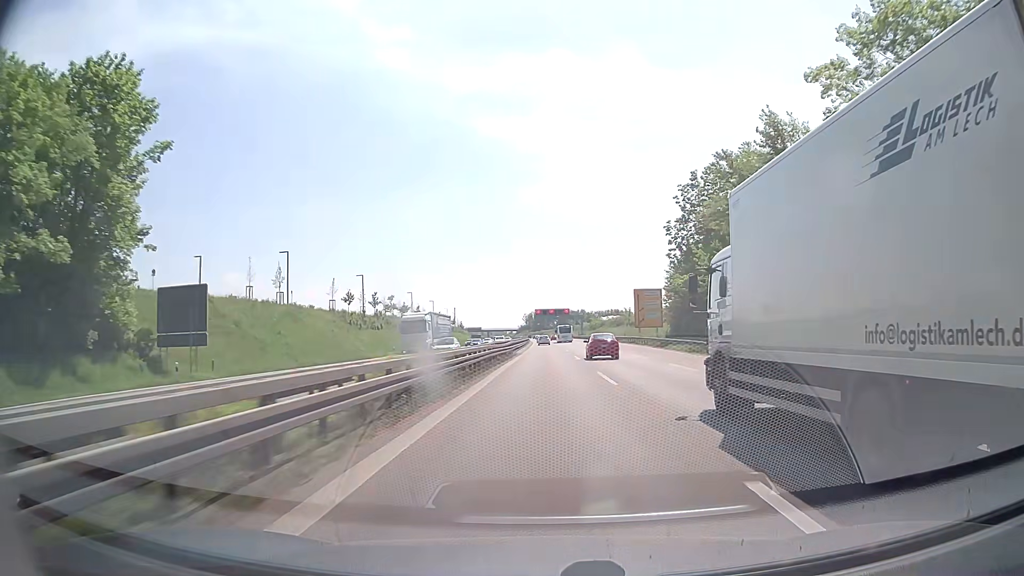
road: trunk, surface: asphalt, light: Day
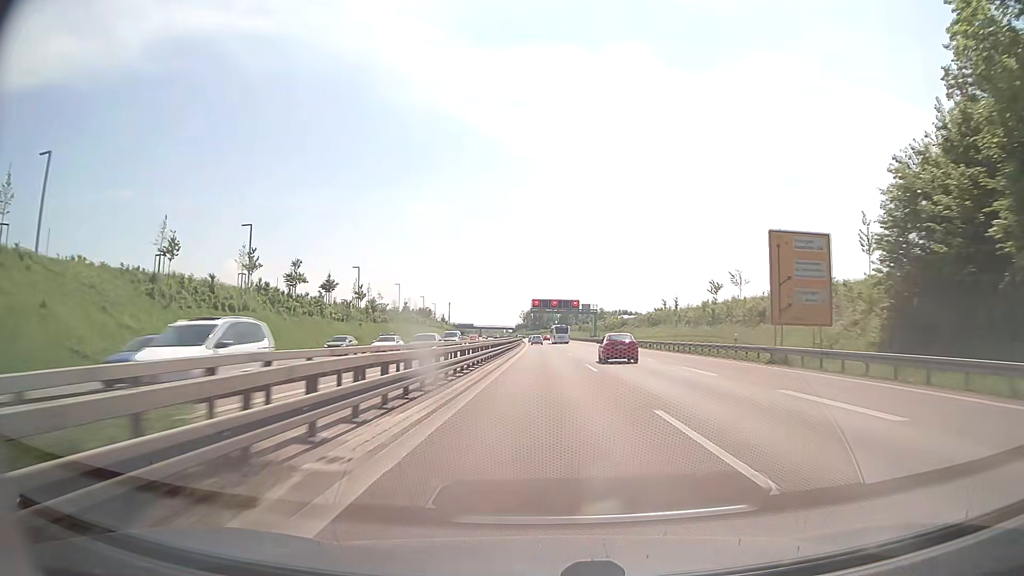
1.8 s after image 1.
(-0.1, +50.9) m; 0°
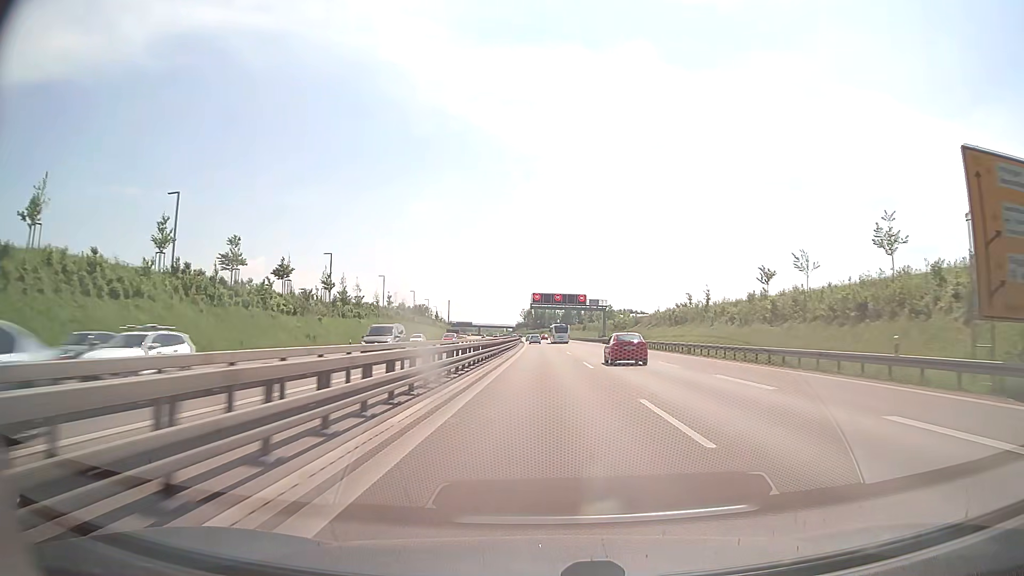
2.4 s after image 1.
(0.0, +17.6) m; 0°
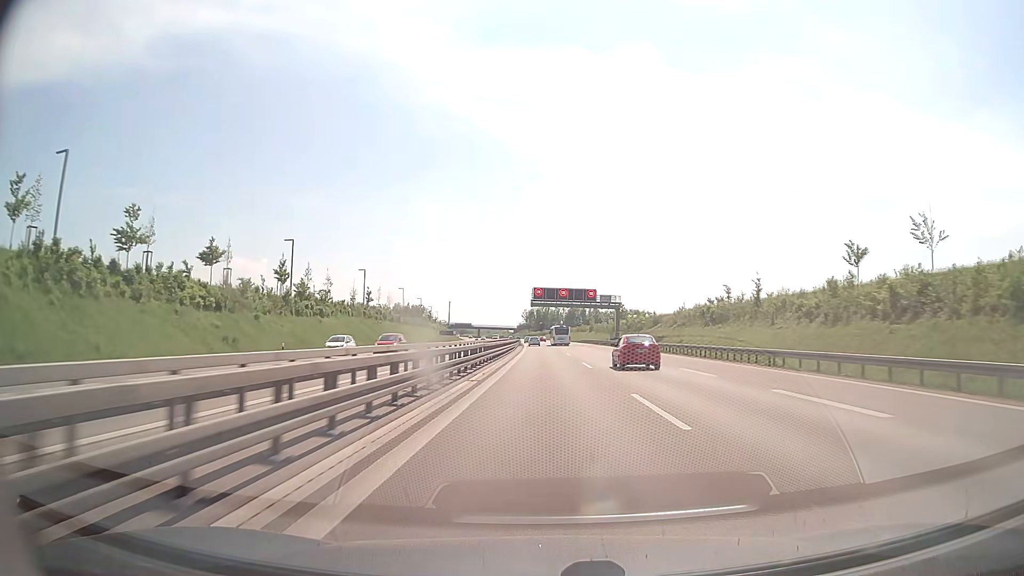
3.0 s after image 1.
(0.0, +17.9) m; 0°
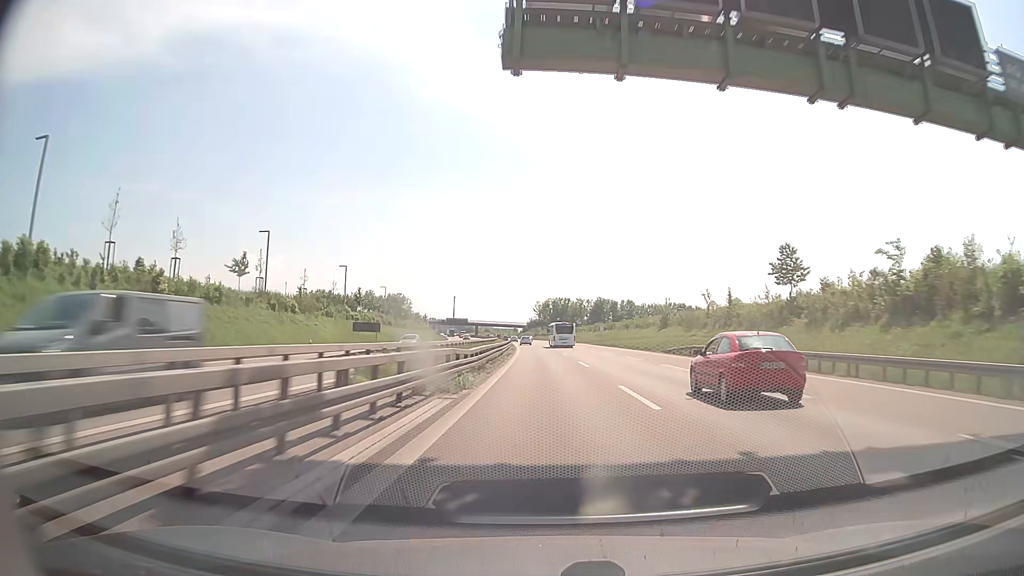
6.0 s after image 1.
(-0.9, +92.3) m; -1°
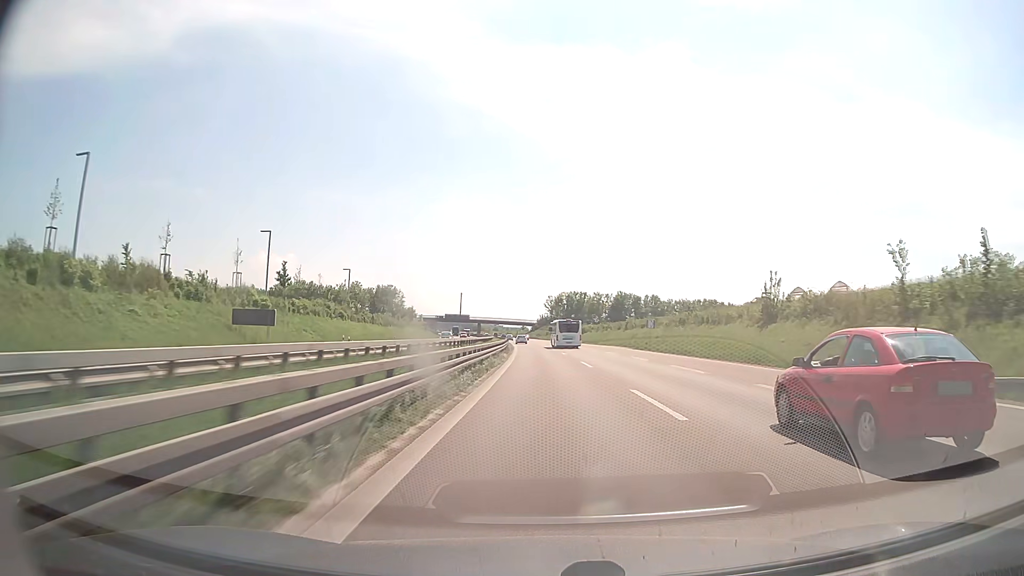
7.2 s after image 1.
(-0.3, +37.9) m; -1°
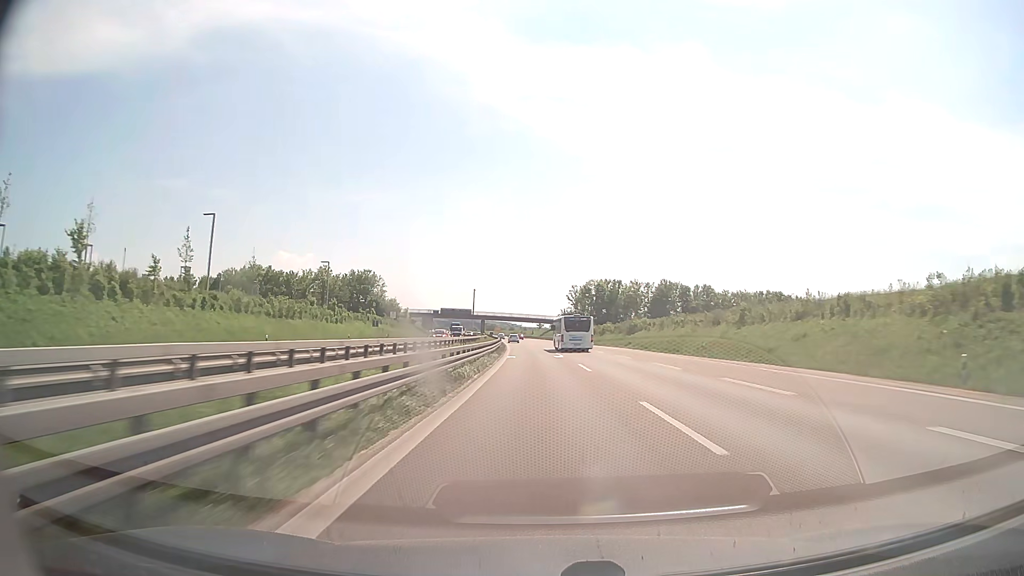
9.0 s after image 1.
(-0.7, +57.1) m; -2°
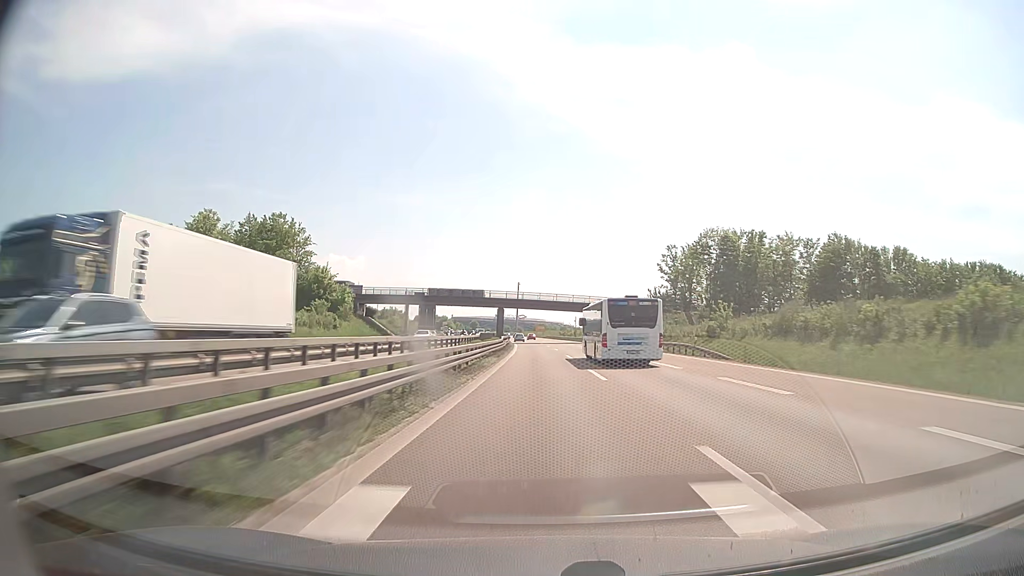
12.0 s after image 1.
(-3.1, +95.3) m; -4°
(0, +10) (0, +20) (0, +30) (-1, +40) (-1, +50) (-1, +60) (-2, +70) (-2, +80) (-3, +90) (-3, +100) m
